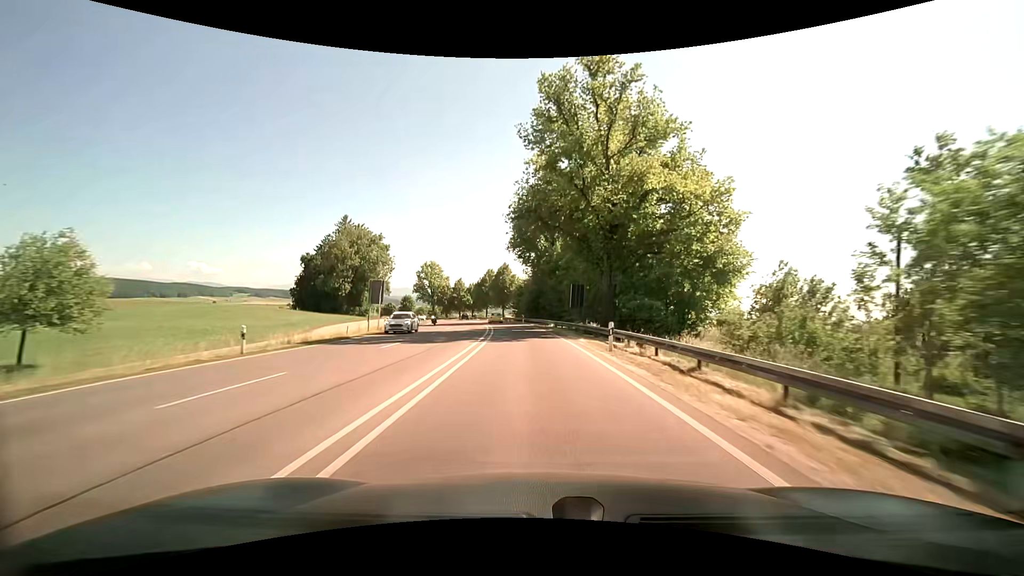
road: primary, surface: asphalt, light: Day
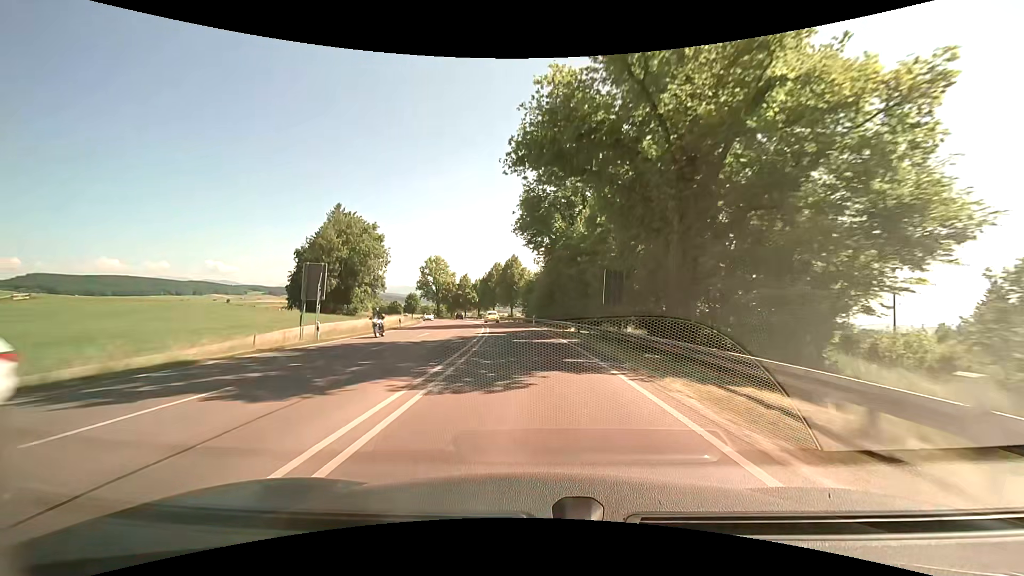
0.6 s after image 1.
(-0.2, +13.9) m; -1°
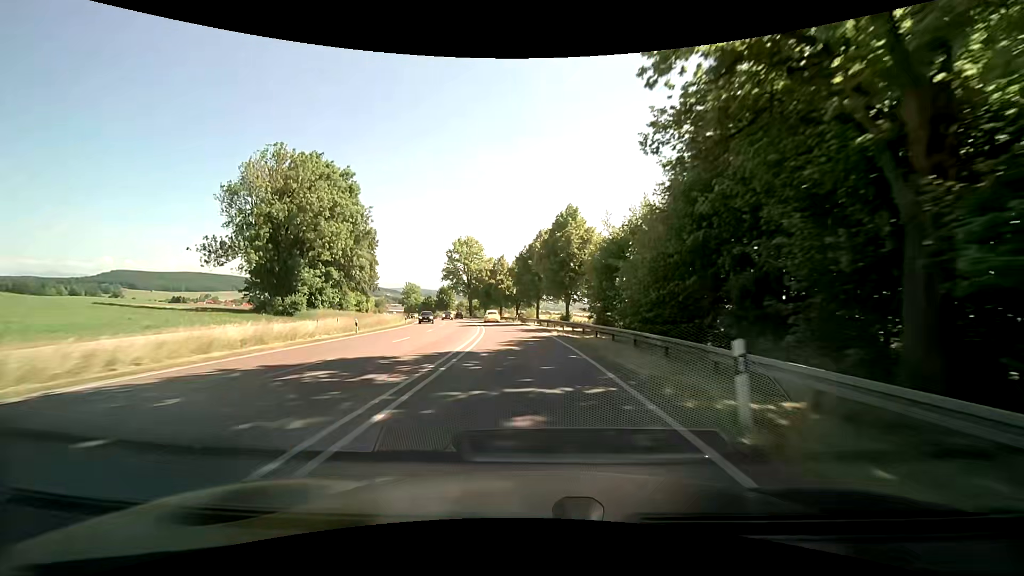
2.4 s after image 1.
(-1.4, +42.1) m; -5°
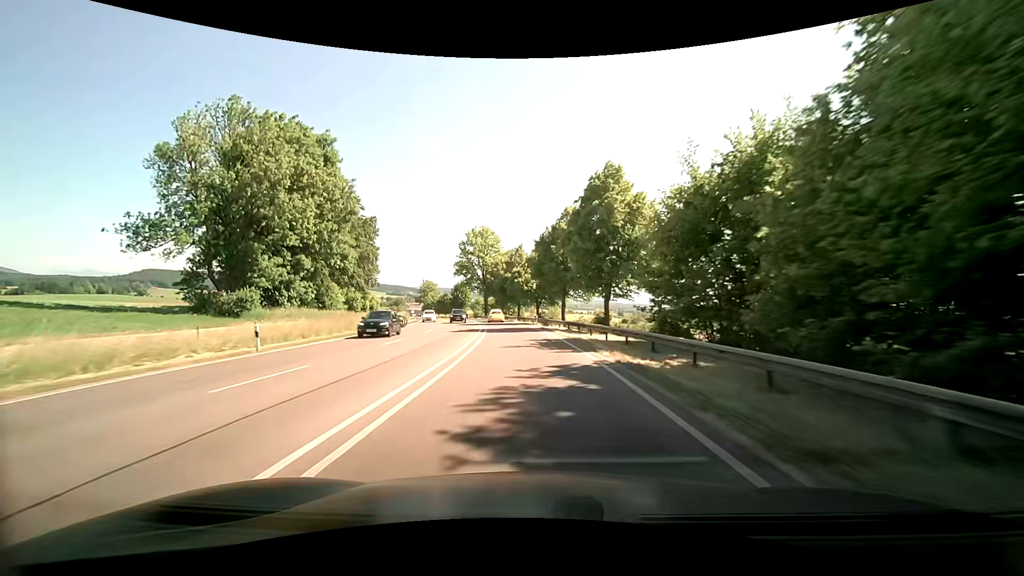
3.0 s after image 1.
(-0.4, +14.0) m; -3°
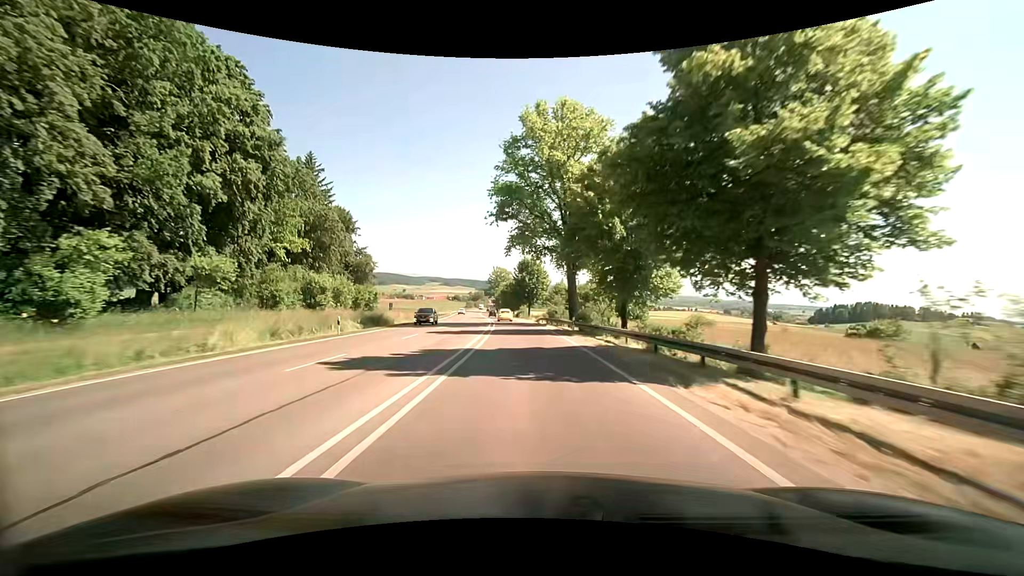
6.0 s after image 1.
(-7.5, +68.1) m; -11°
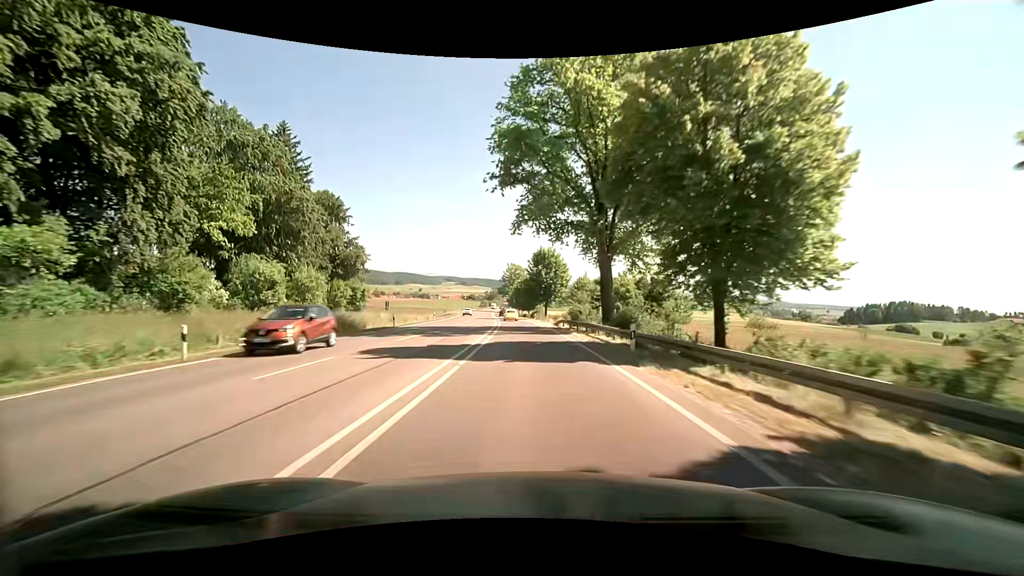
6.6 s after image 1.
(-0.1, +13.3) m; -1°
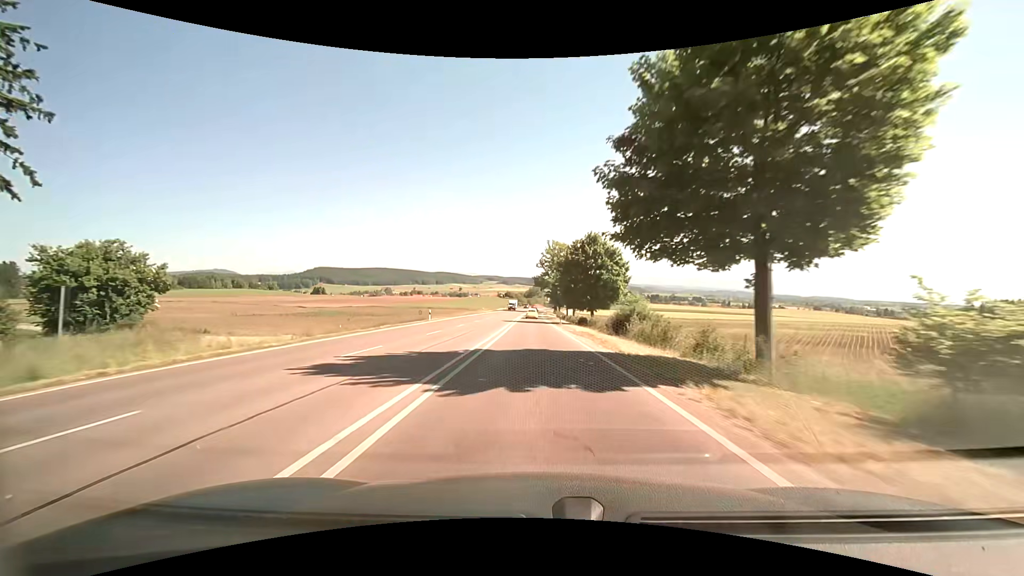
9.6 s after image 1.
(-3.0, +66.3) m; -5°
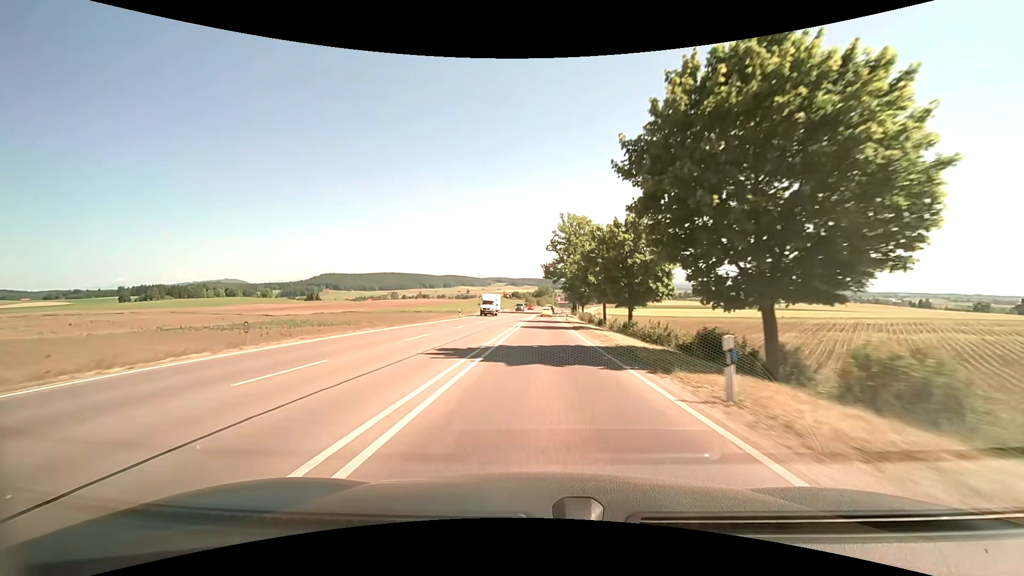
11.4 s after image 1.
(-0.7, +41.0) m; -2°
(0, +10) (0, +20) (0, +30) (0, +40) (0, +50) (0, +60) (0, +70) (0, +80) (0, +90) (0, +100) m
